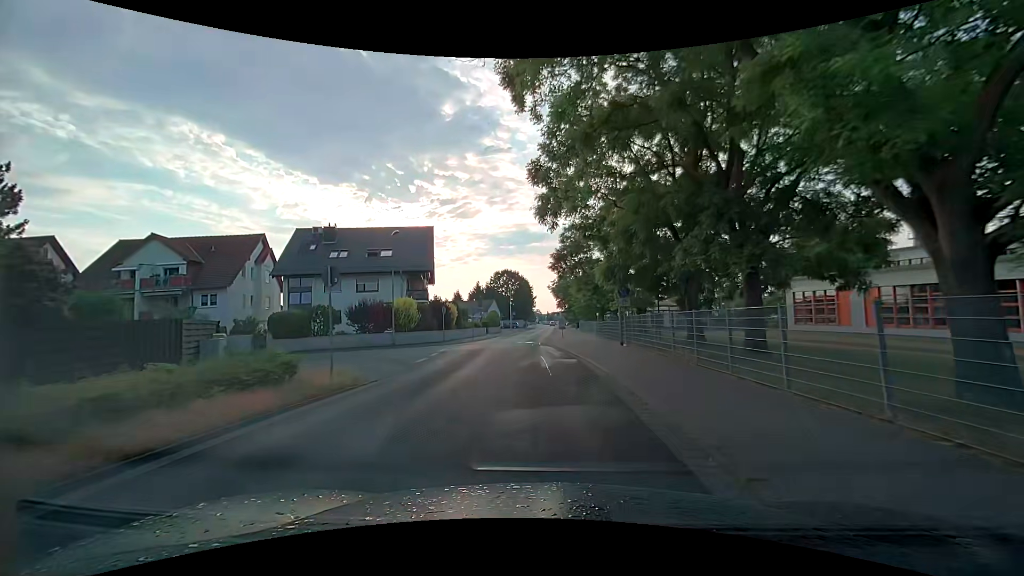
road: unclassified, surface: asphalt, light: Day
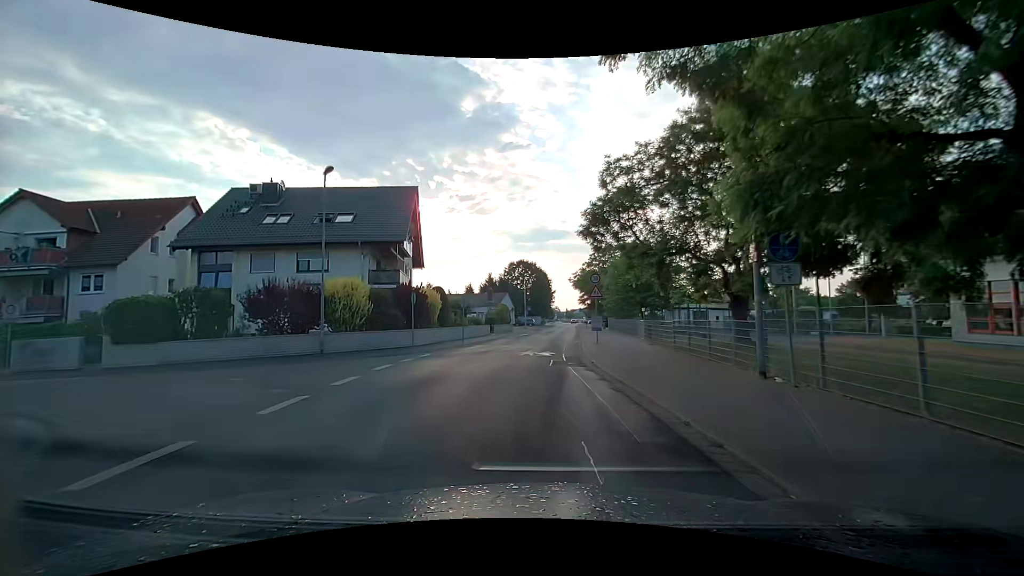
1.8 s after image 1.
(-0.3, +14.5) m; -2°
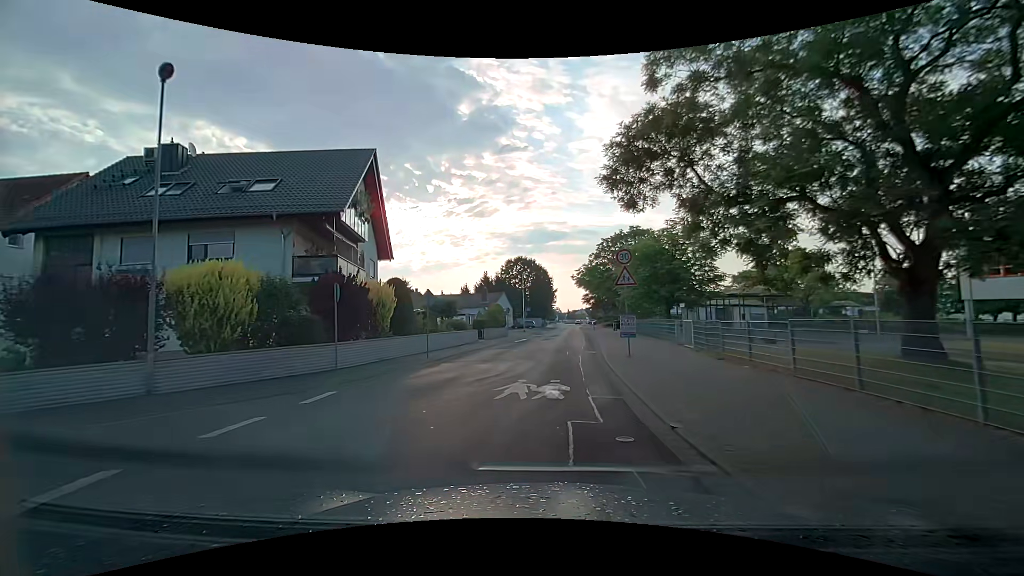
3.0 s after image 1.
(+0.1, +9.8) m; +2°
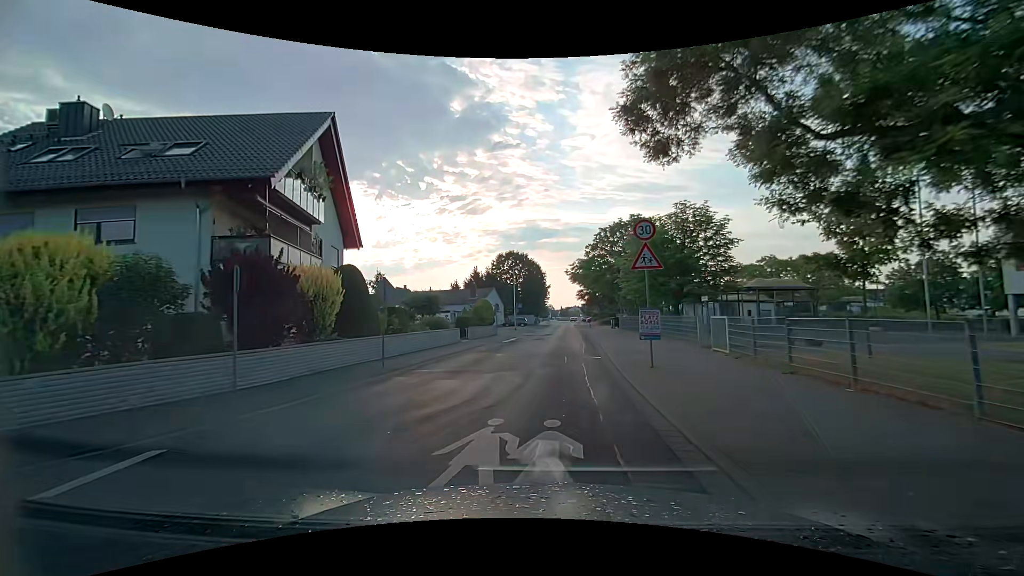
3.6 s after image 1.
(-0.2, +4.9) m; -1°
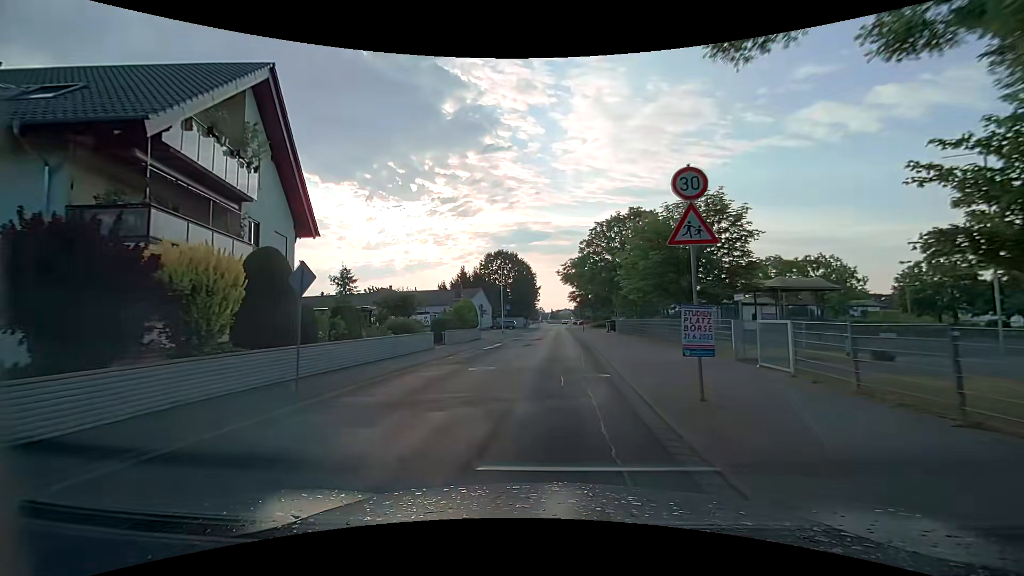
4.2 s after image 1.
(0.0, +4.9) m; 0°
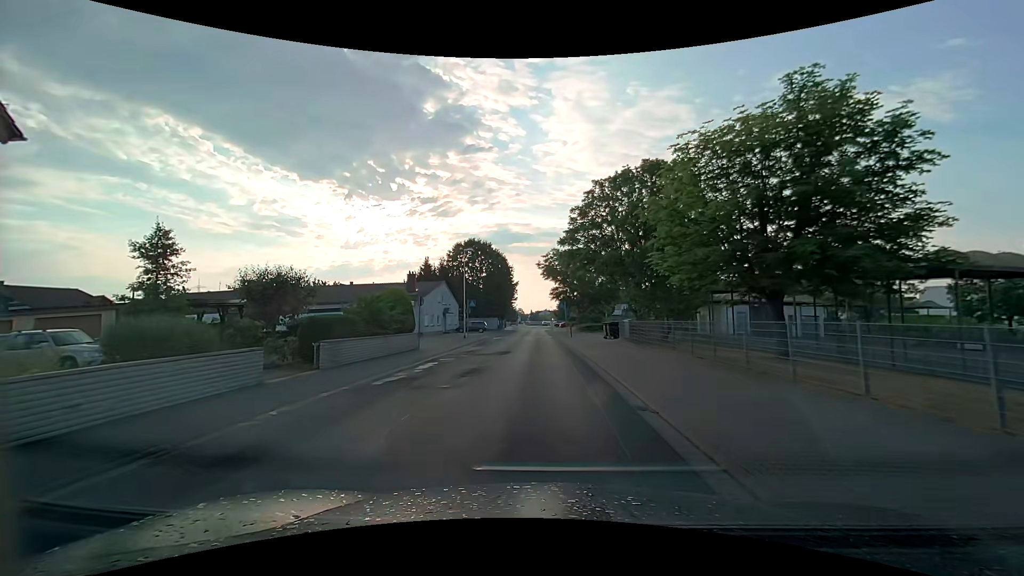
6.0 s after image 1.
(+0.6, +14.8) m; +4°
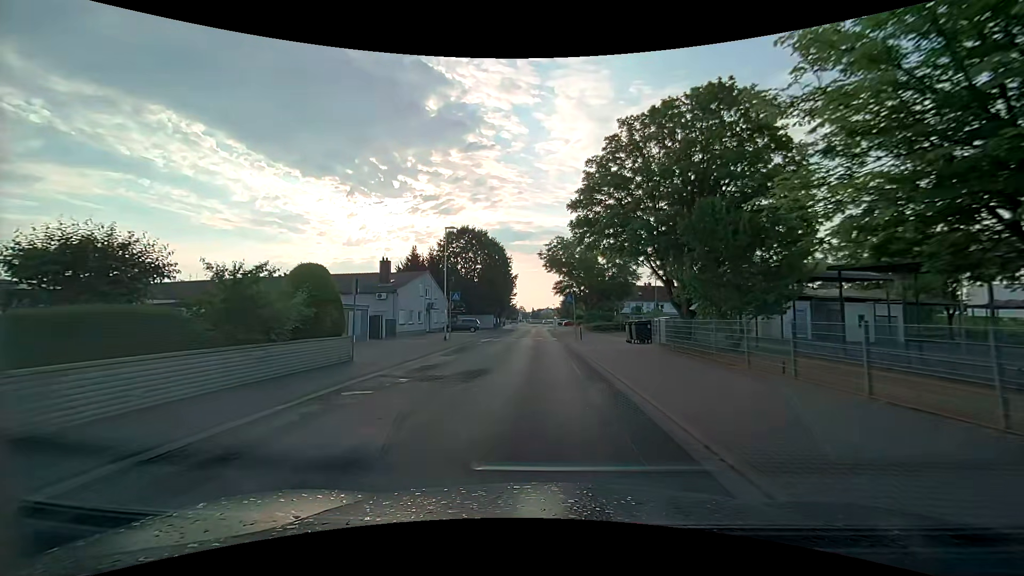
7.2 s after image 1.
(-0.1, +9.9) m; 0°
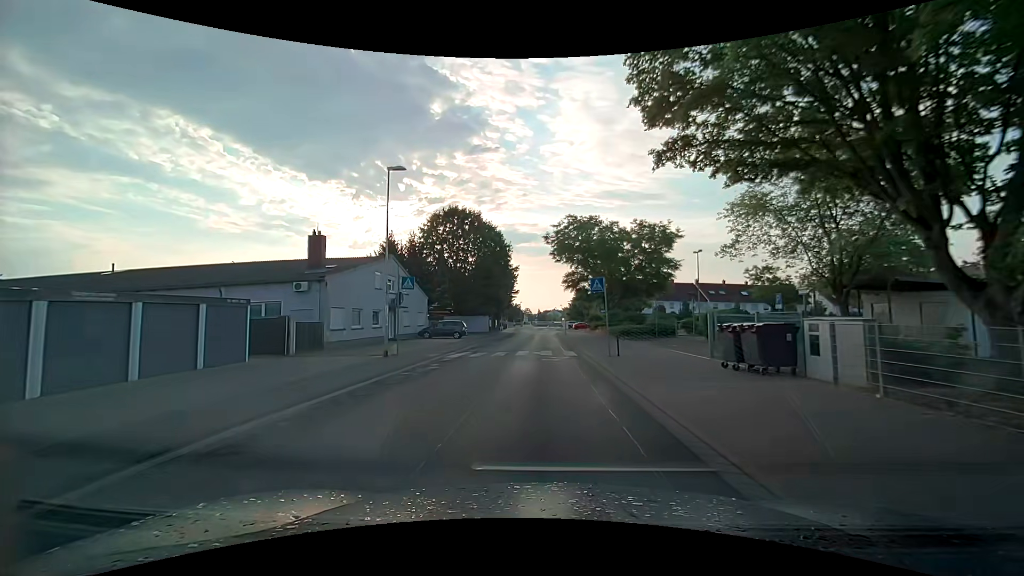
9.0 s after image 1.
(-0.1, +14.9) m; -1°
